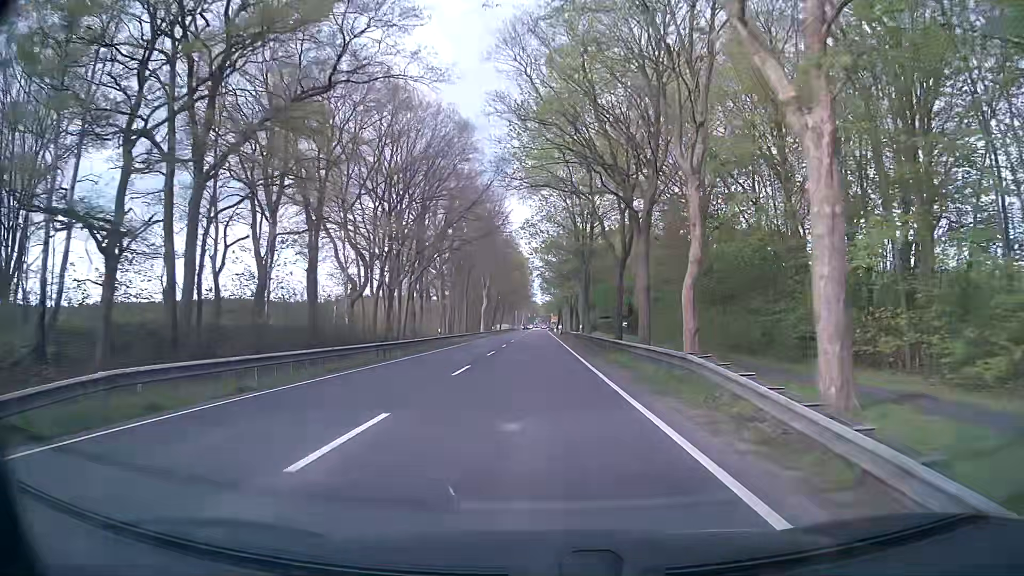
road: primary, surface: asphalt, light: Day
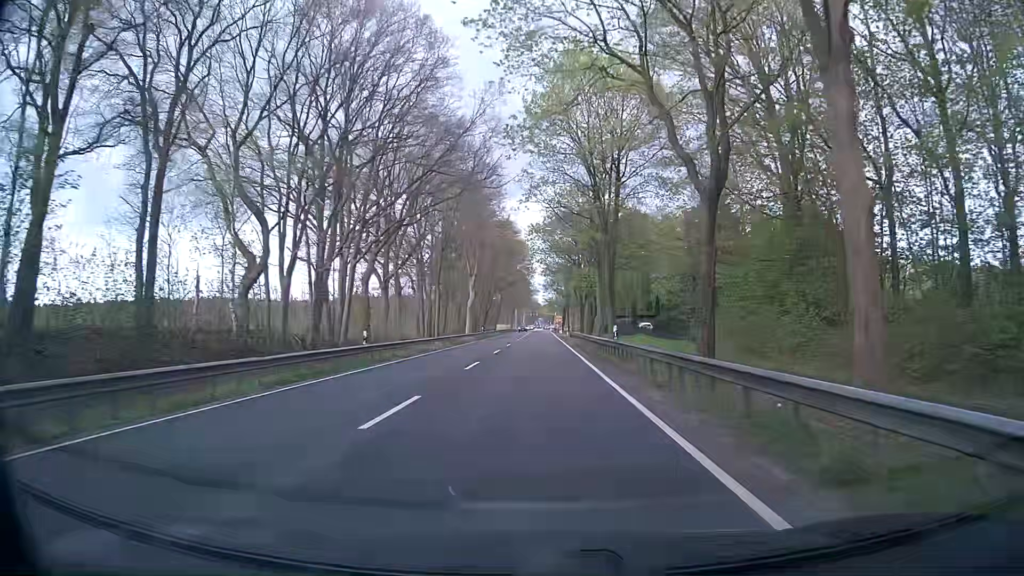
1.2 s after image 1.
(+0.1, +21.4) m; -1°
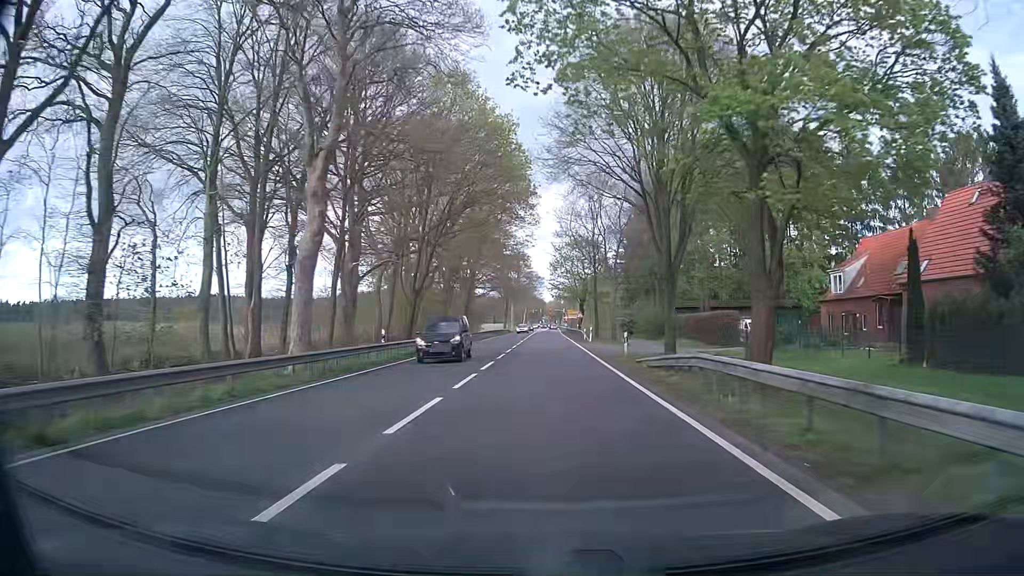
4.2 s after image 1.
(+0.4, +53.6) m; 0°
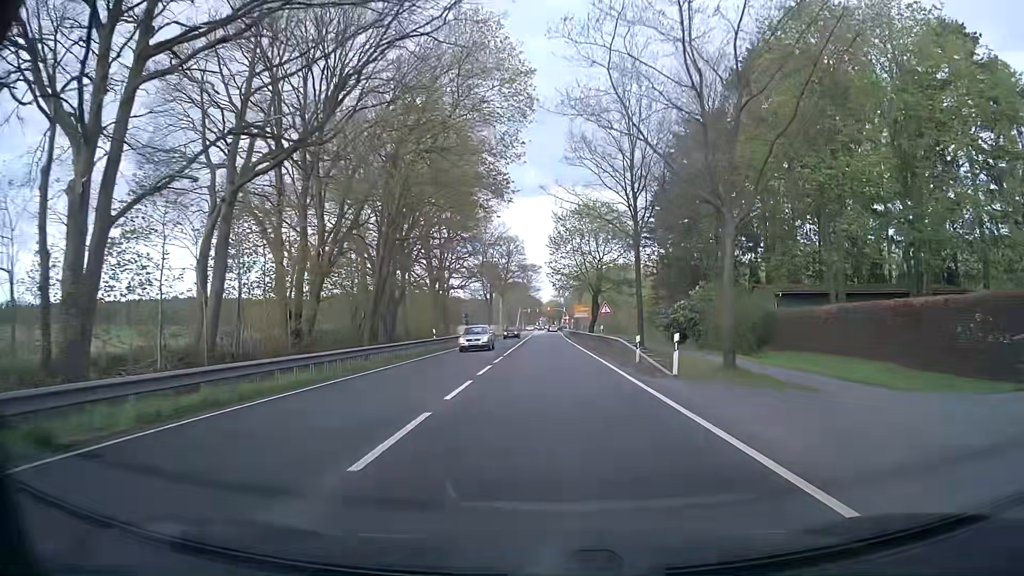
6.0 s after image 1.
(+0.1, +32.2) m; 0°
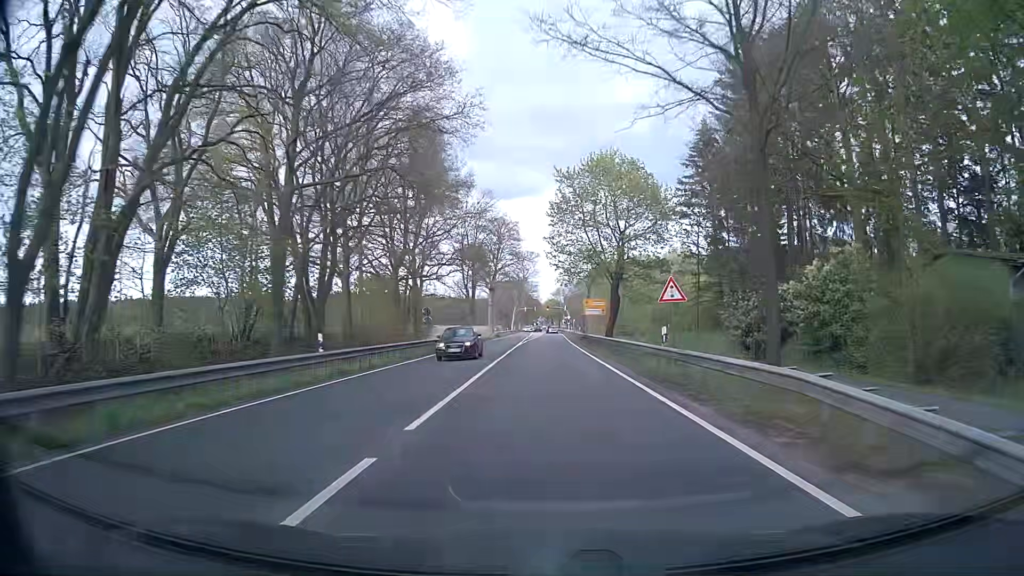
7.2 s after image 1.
(-0.1, +21.5) m; 0°
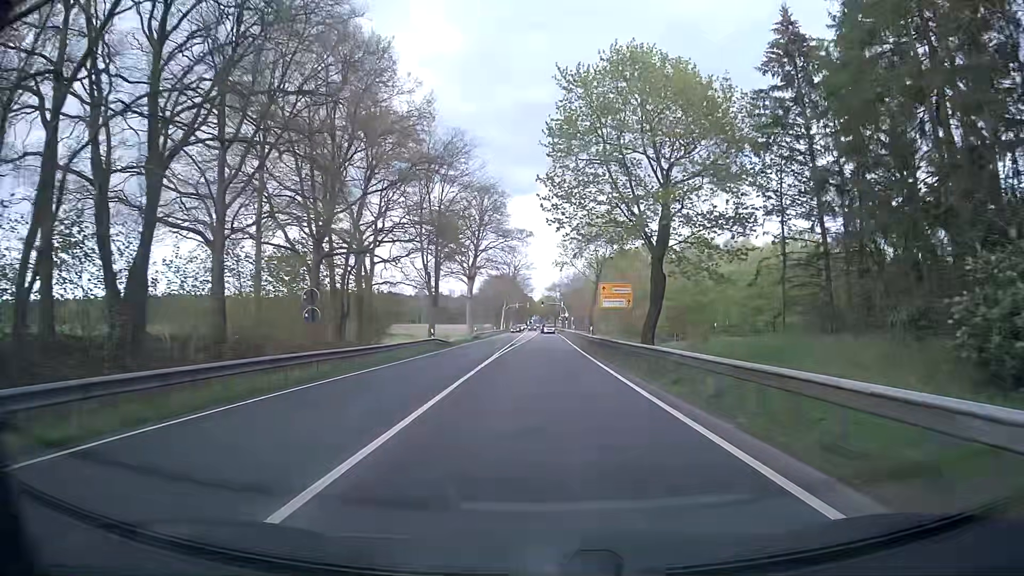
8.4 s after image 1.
(+0.1, +21.5) m; +1°
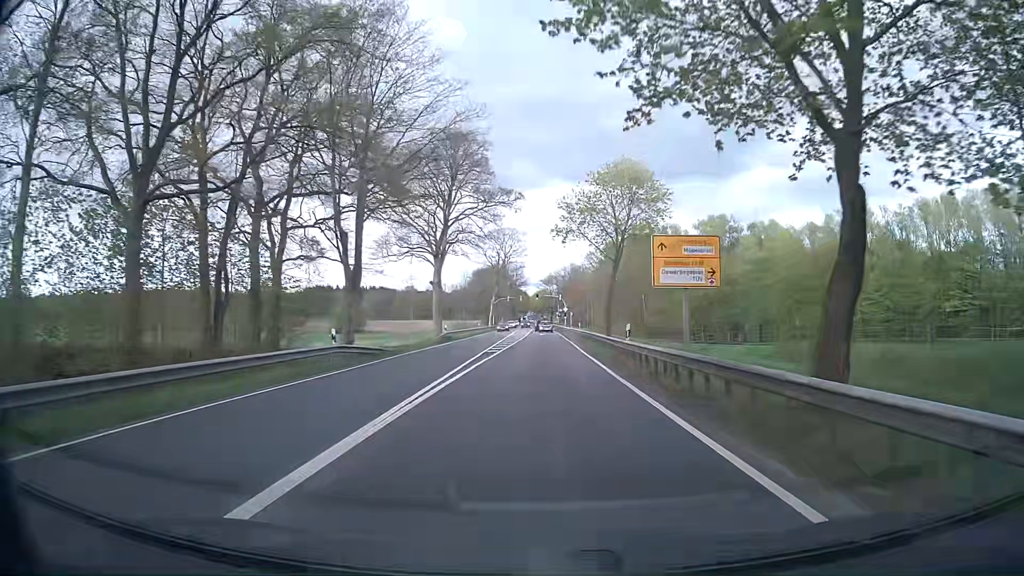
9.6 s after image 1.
(+0.1, +20.3) m; 0°
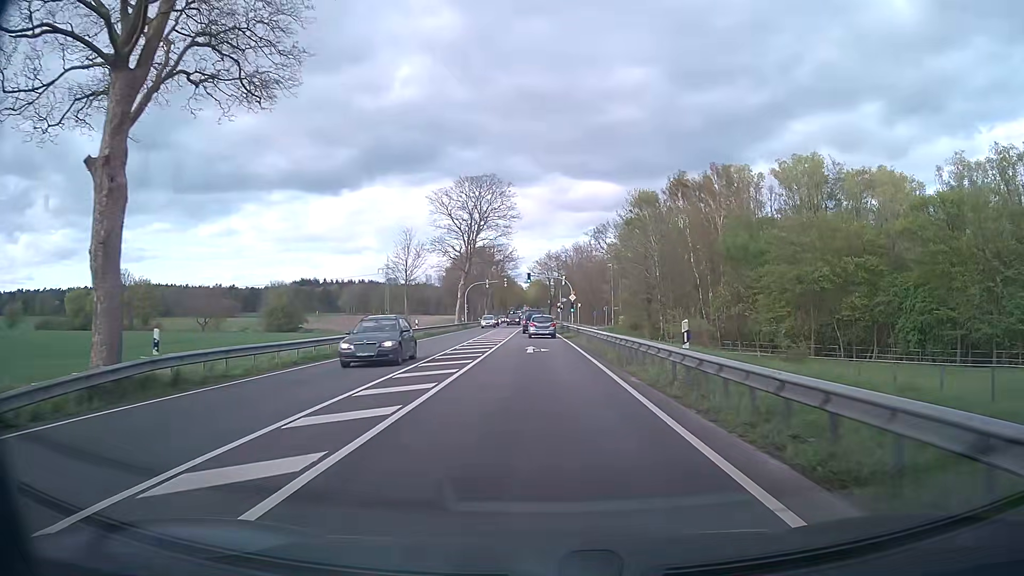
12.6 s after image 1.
(+0.5, +42.4) m; +1°
